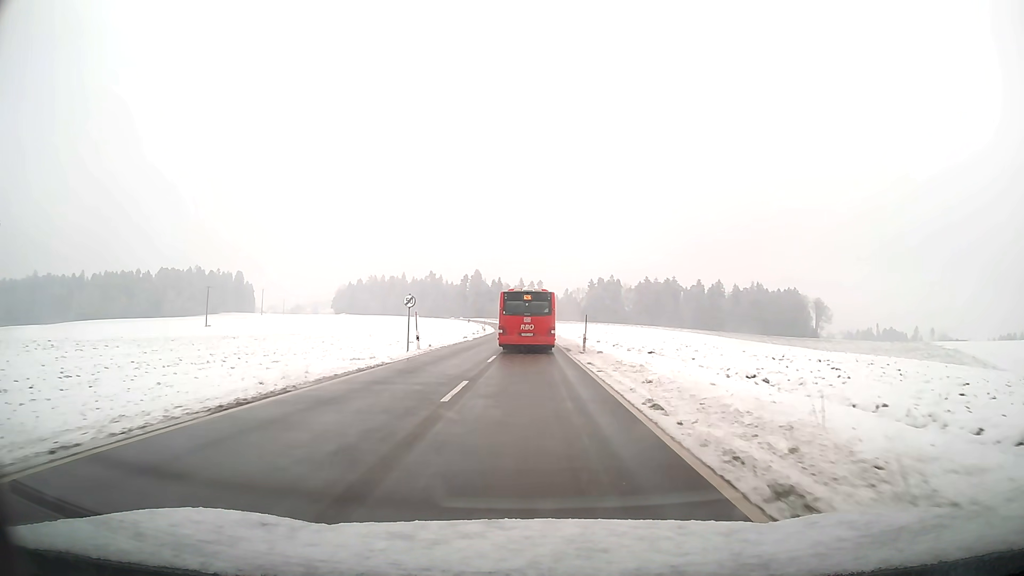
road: tertiary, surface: asphalt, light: Day
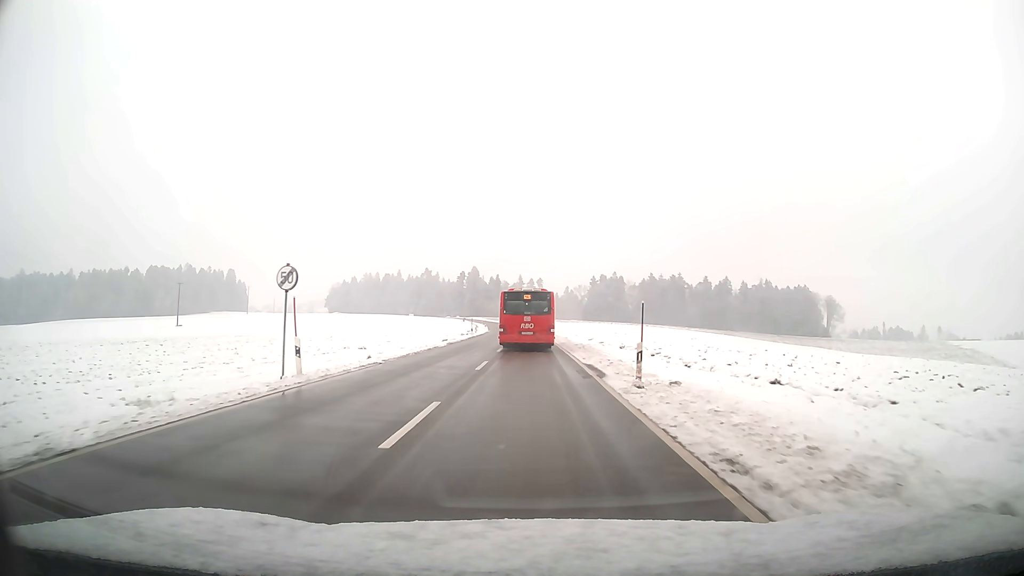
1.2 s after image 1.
(0.0, +16.5) m; 0°
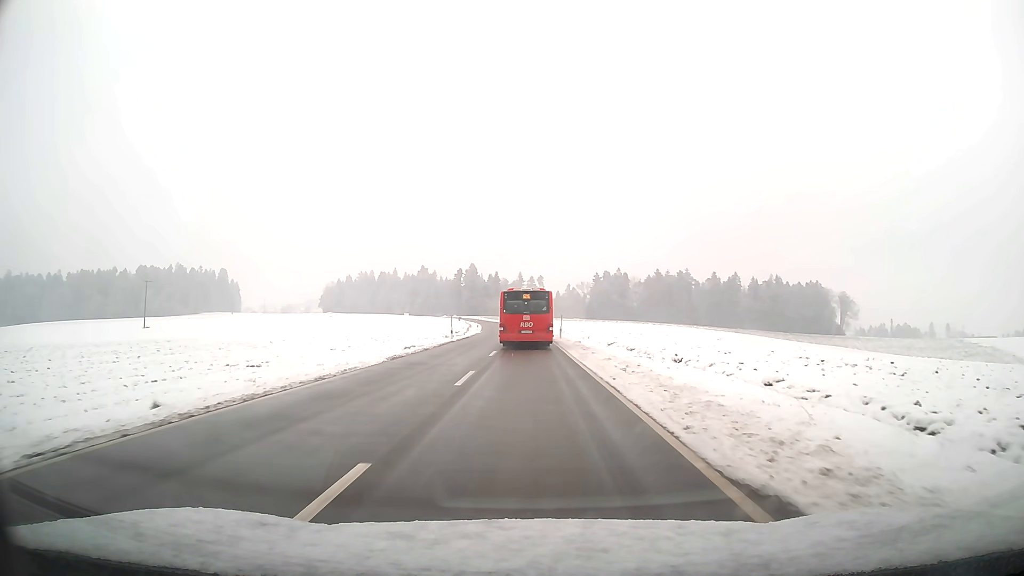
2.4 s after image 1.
(0.0, +16.8) m; 0°
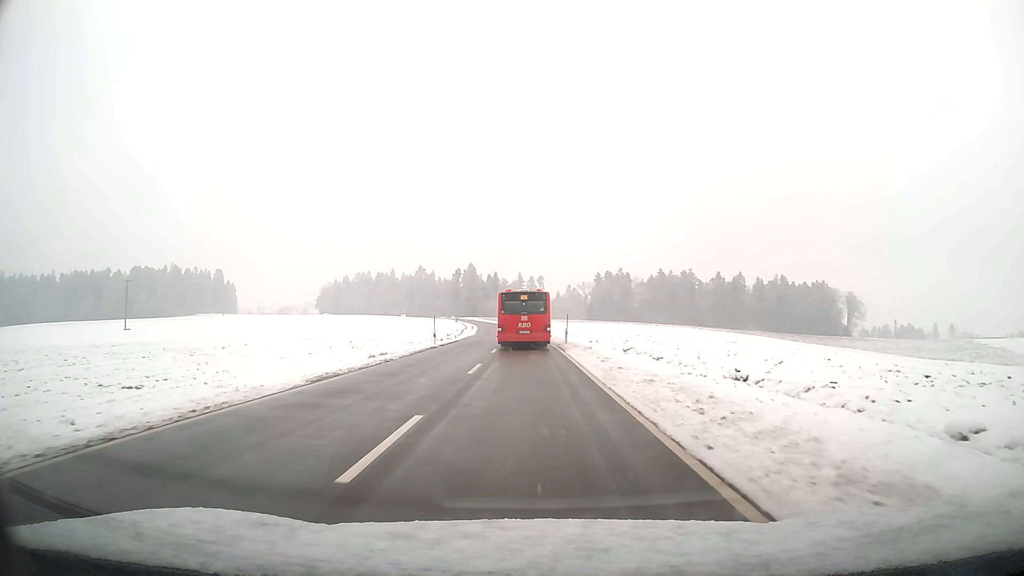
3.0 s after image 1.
(0.0, +8.5) m; 0°
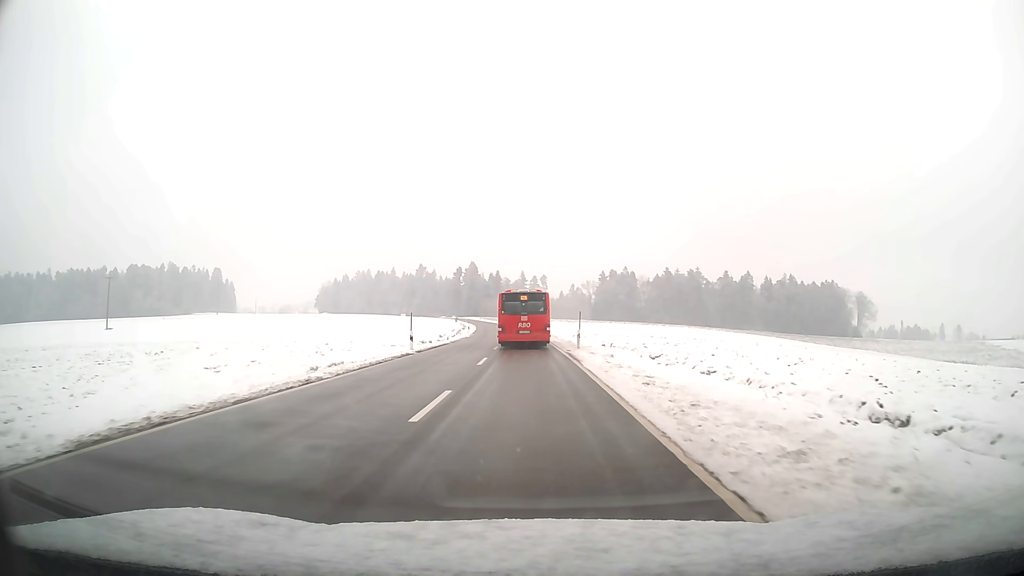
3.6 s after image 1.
(0.0, +8.6) m; 0°
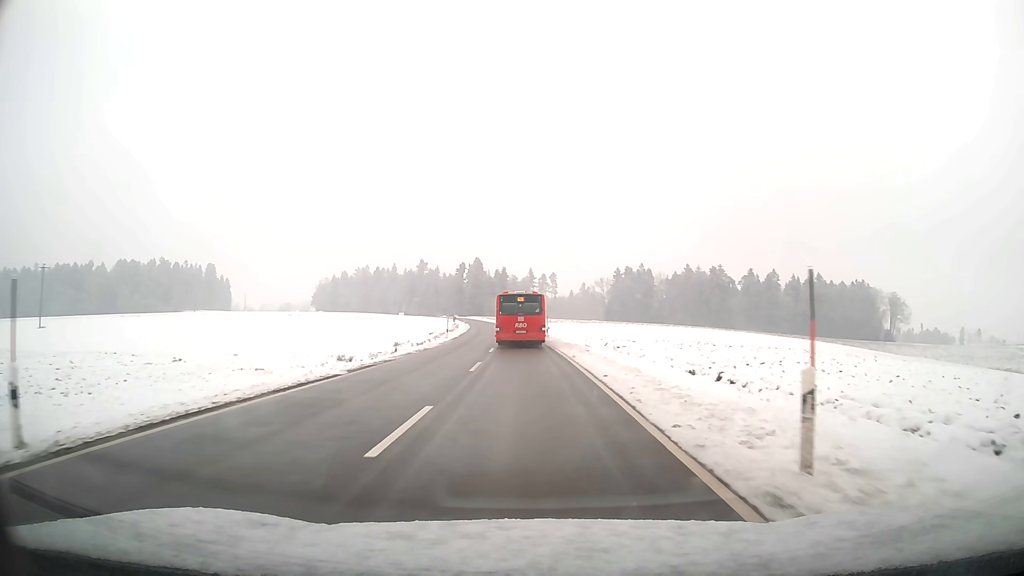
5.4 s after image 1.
(-0.2, +26.4) m; -1°
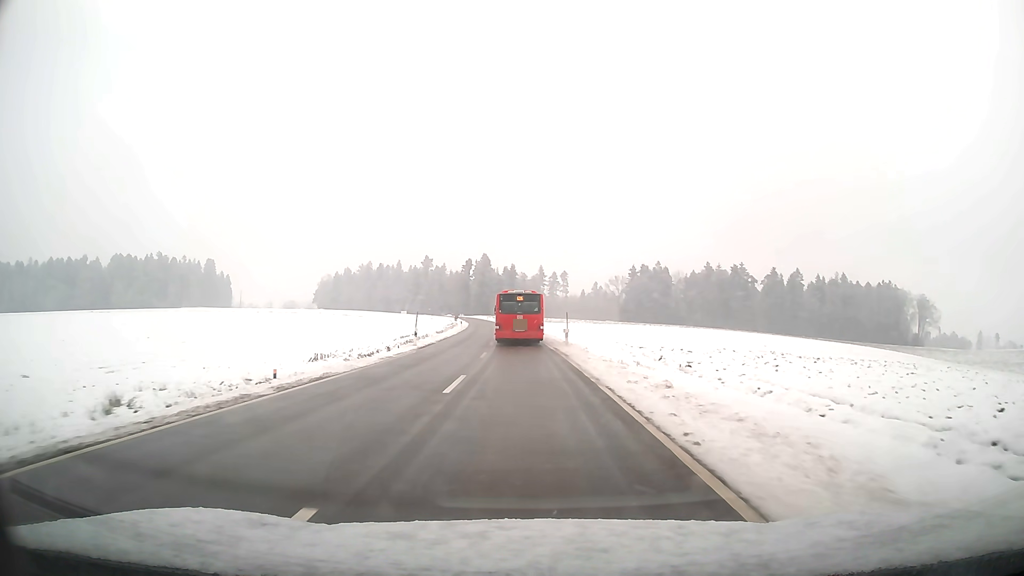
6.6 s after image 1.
(-0.1, +18.1) m; -1°
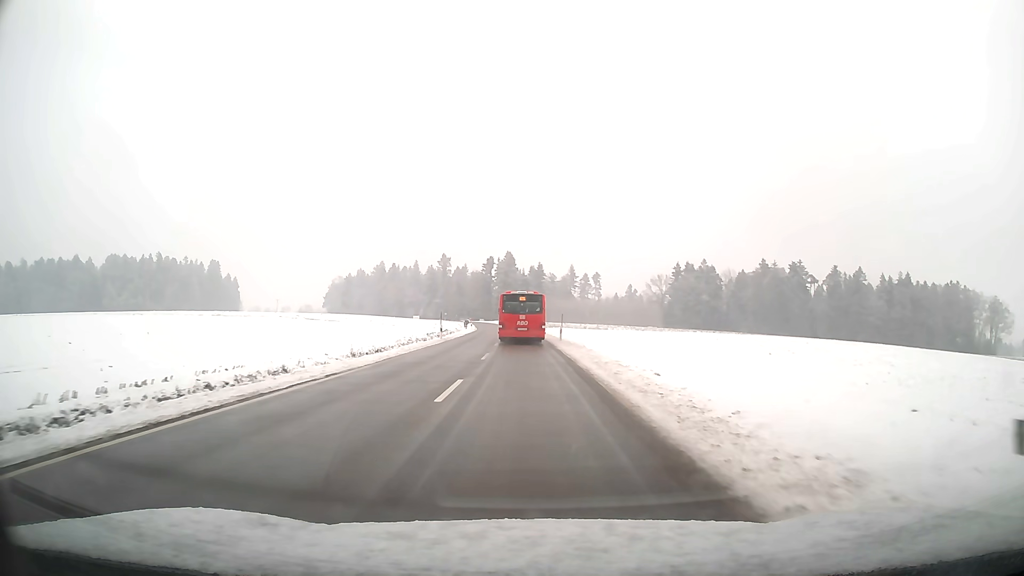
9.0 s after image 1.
(-0.8, +37.4) m; -2°
(0, +10) (0, +20) (0, +30) (-1, +40) (-1, +50) (-1, +60) (-2, +70) (-2, +80) (-3, +90) (-3, +100) m
